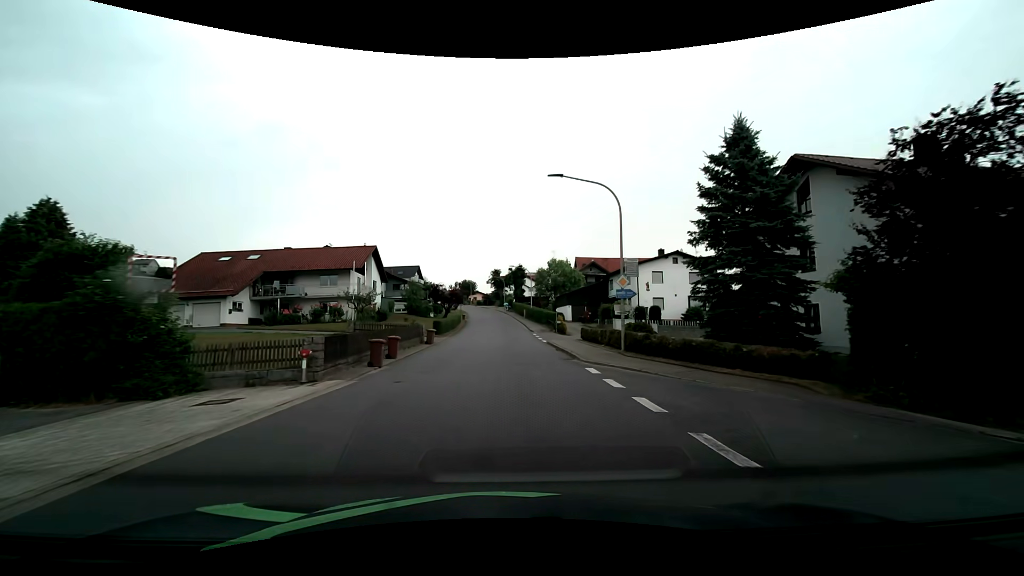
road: tertiary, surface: asphalt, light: Day
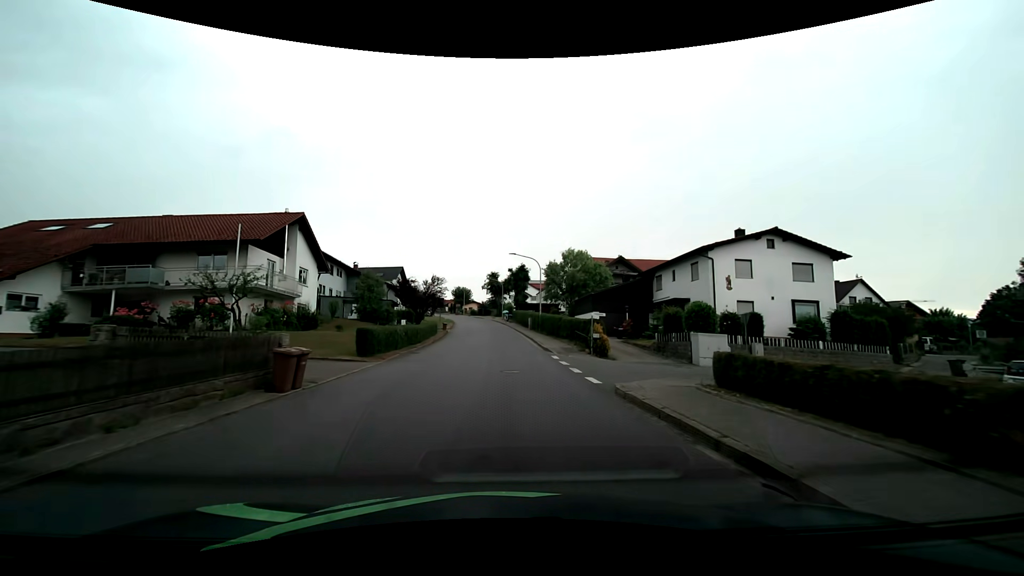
(+0.1, +20.2) m; 0°
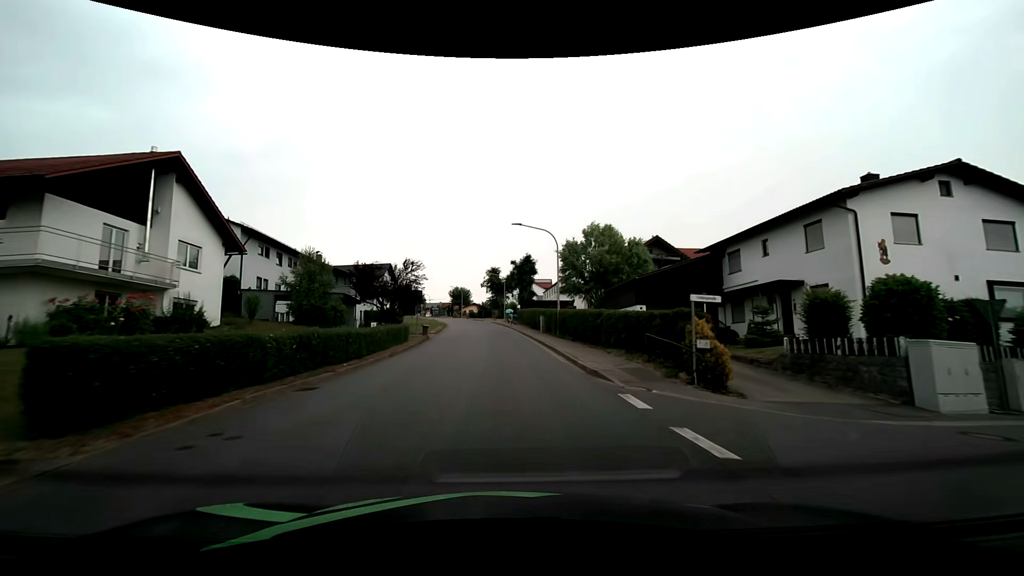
(-0.1, +14.0) m; -1°
(0, +10) (0, +20) (-1, +30) (-1, +40) (-2, +50) (-3, +60) (-4, +70) (-5, +80) (-7, +90) (-9, +99) m
